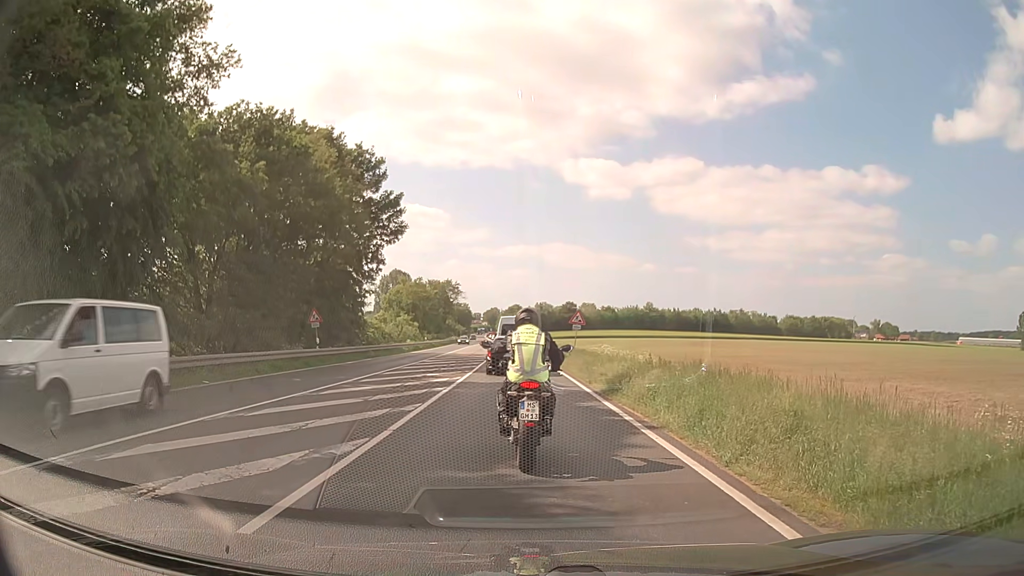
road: primary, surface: asphalt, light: Day
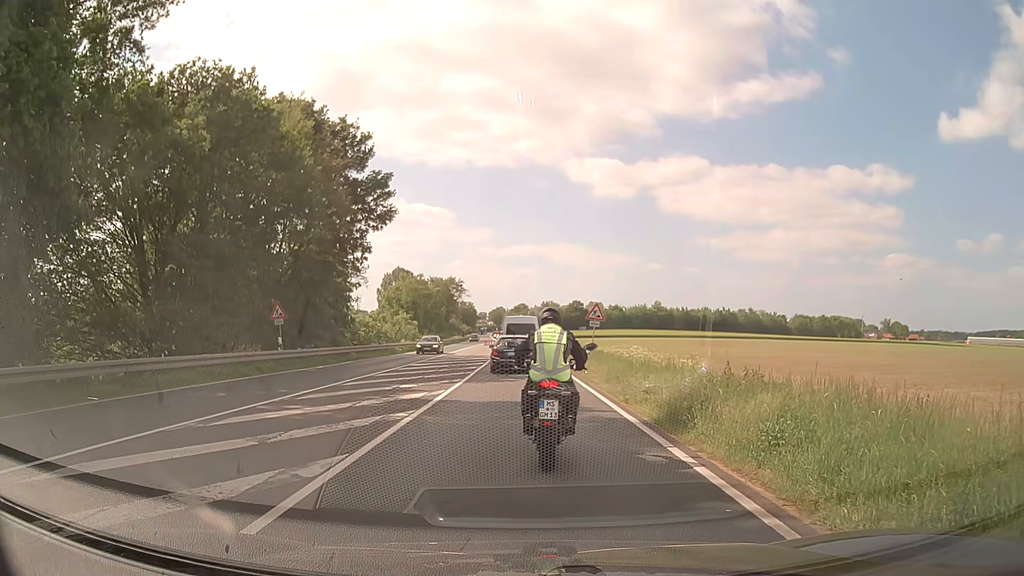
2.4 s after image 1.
(0.0, +6.2) m; +1°
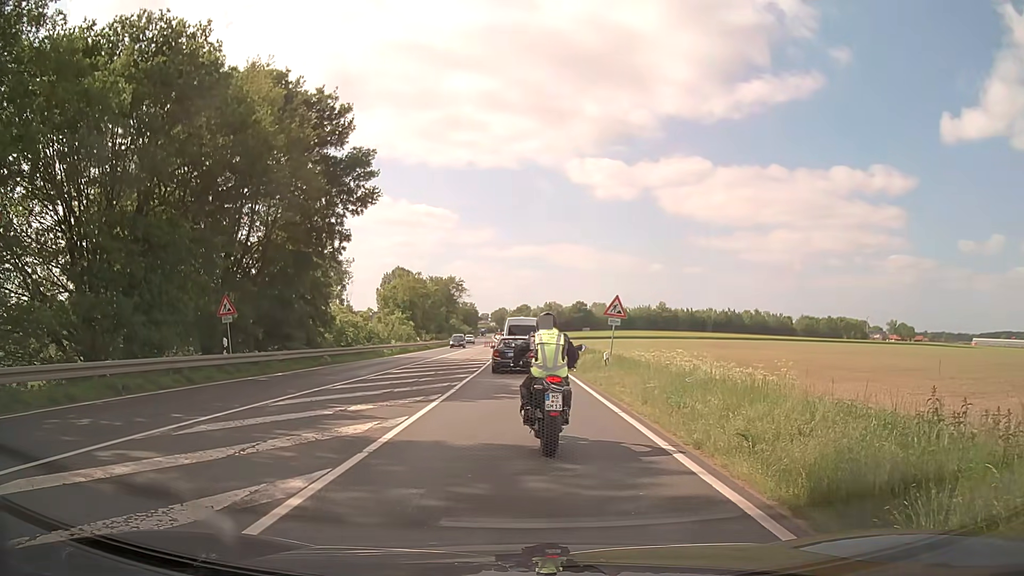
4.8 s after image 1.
(-0.1, +5.7) m; +1°
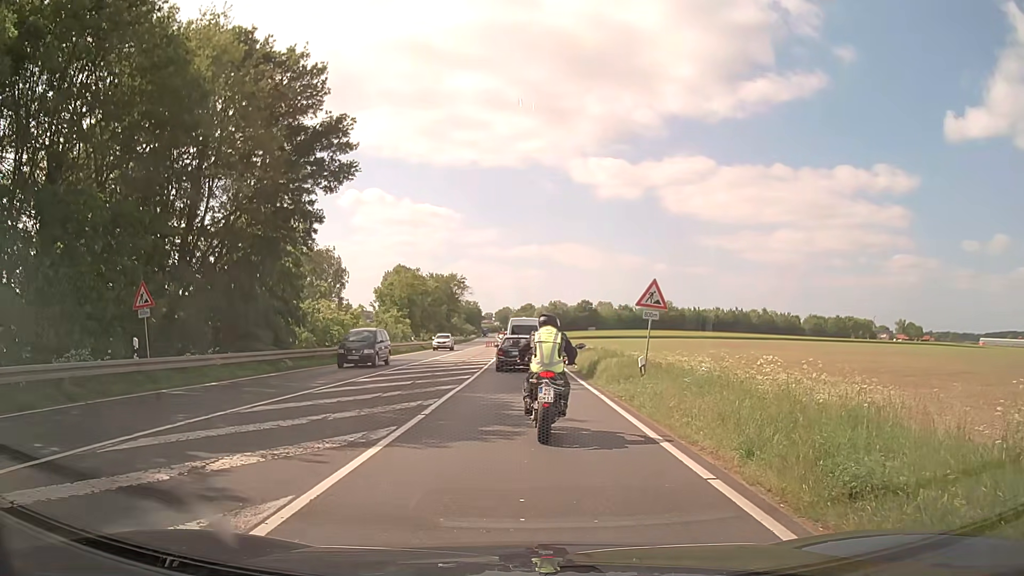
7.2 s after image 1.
(-0.2, +6.1) m; -2°
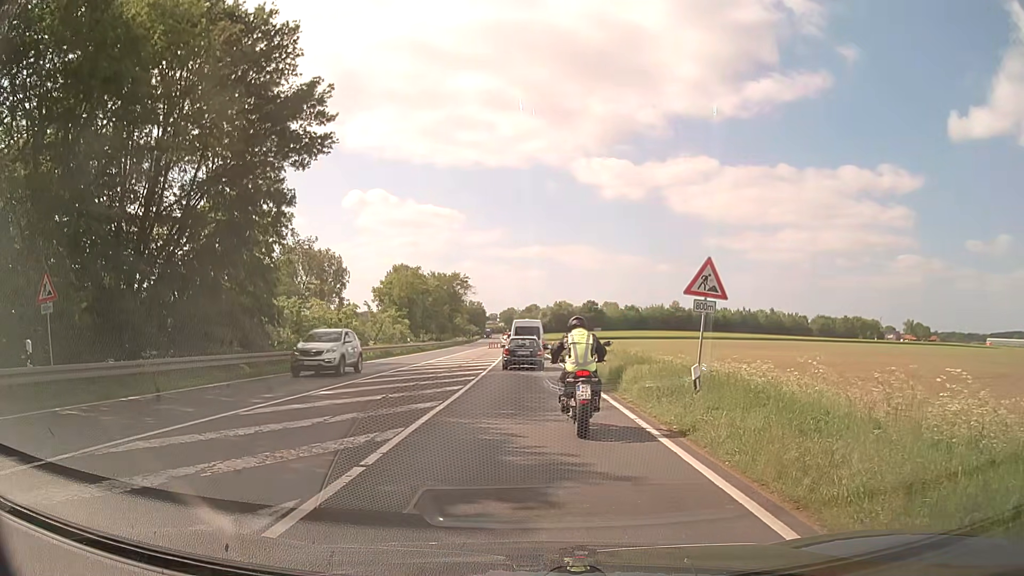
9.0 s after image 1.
(0.0, +4.7) m; 0°
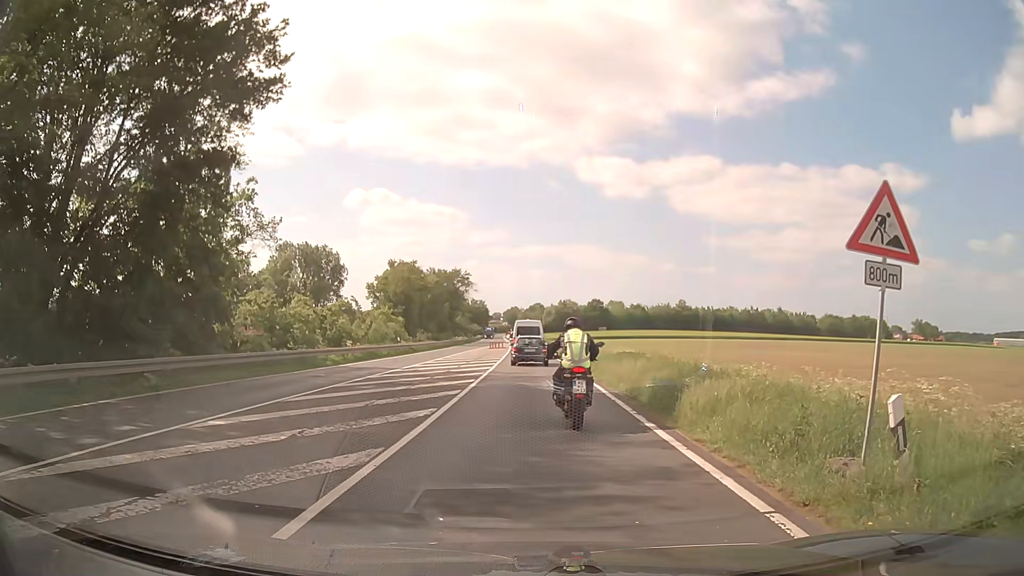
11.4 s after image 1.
(-0.1, +6.4) m; 0°
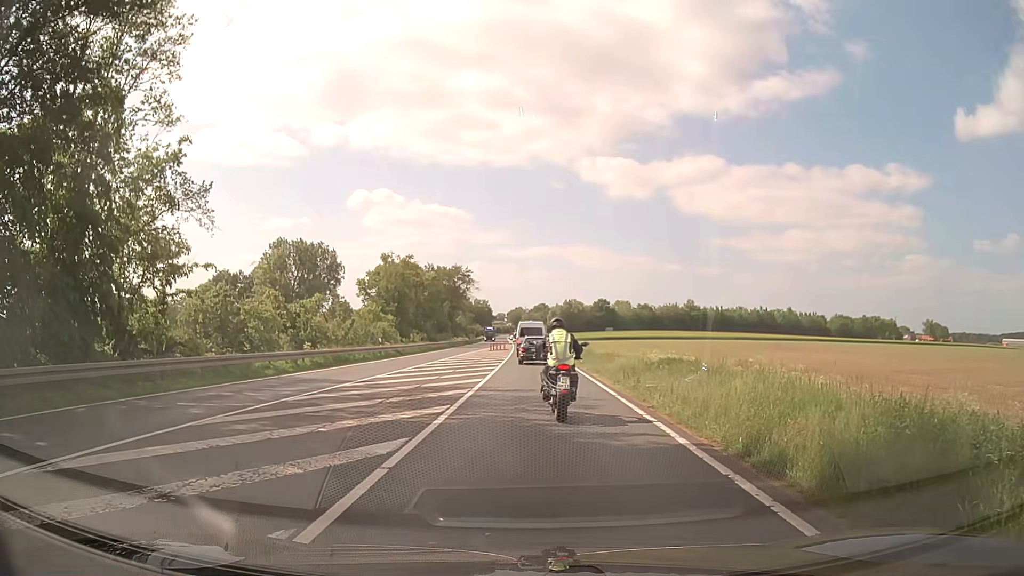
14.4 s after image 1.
(-0.1, +8.3) m; -2°
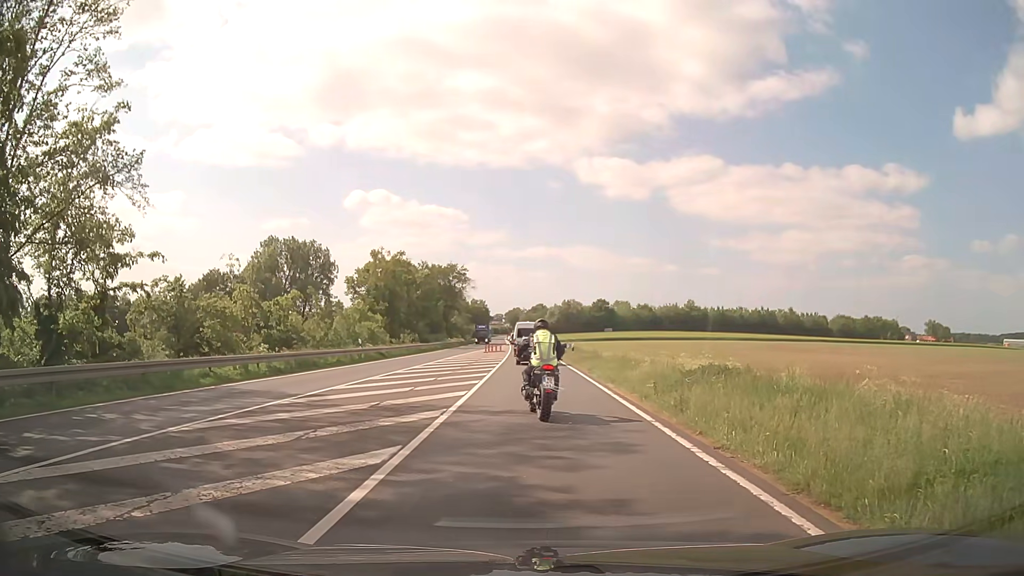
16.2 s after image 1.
(+0.1, +5.0) m; +1°
(0, +10) (0, +20) (0, +30) (0, +40) (0, +50) (0, +60) (0, +70) (-1, +80) (-1, +90) (-1, +100) m
